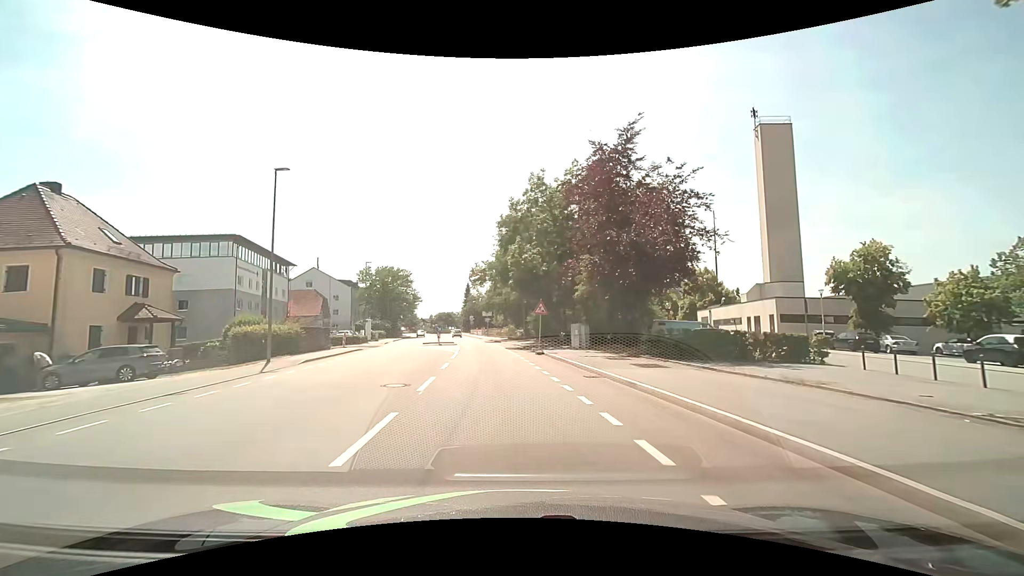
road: tertiary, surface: asphalt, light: Day
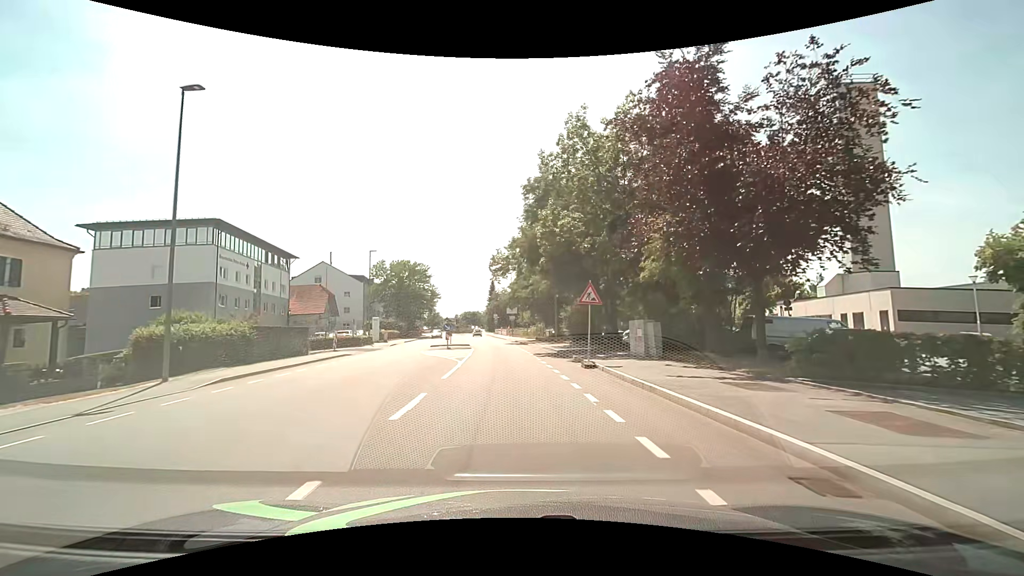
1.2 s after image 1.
(-0.3, +9.9) m; -3°
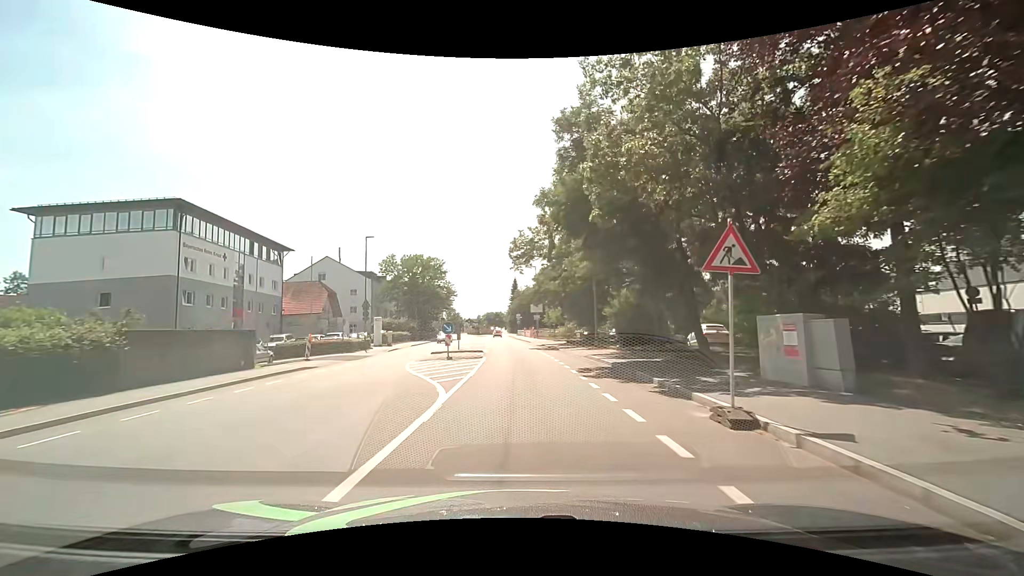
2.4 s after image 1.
(-0.3, +9.9) m; -3°
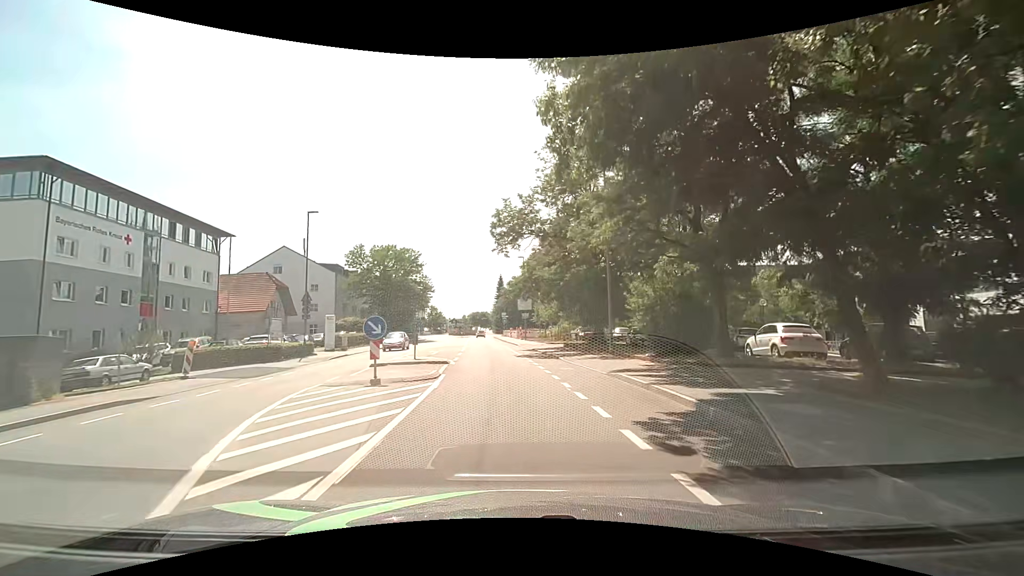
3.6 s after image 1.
(+0.1, +9.8) m; +2°
(0, +10) (0, +20) (-1, +30) (-2, +40) (-3, +50) (-4, +60) (-5, +70) (-6, +80) (-7, +90) (-7, +100) m
